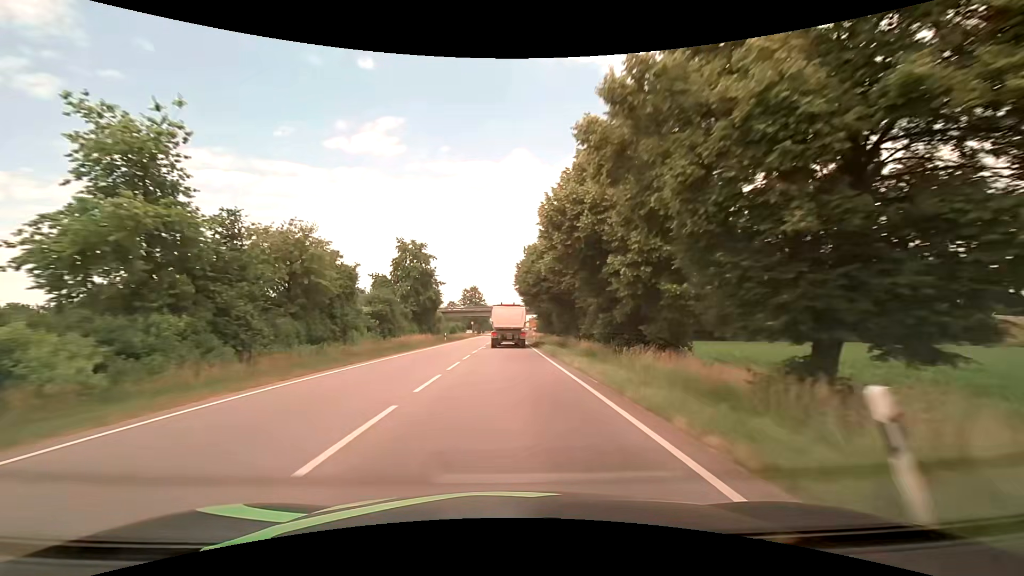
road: primary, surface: asphalt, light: Day
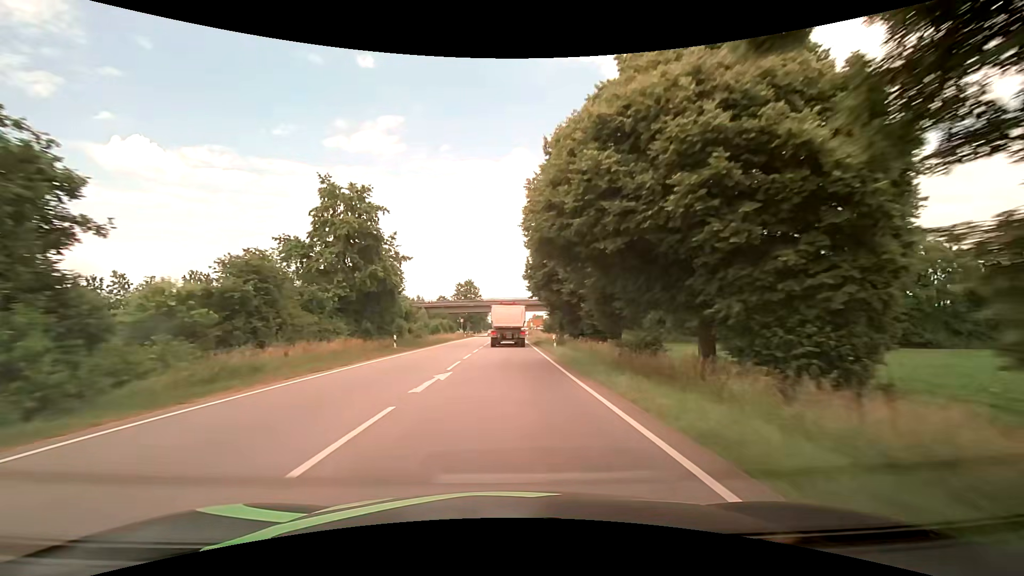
(0.0, +24.0) m; -1°
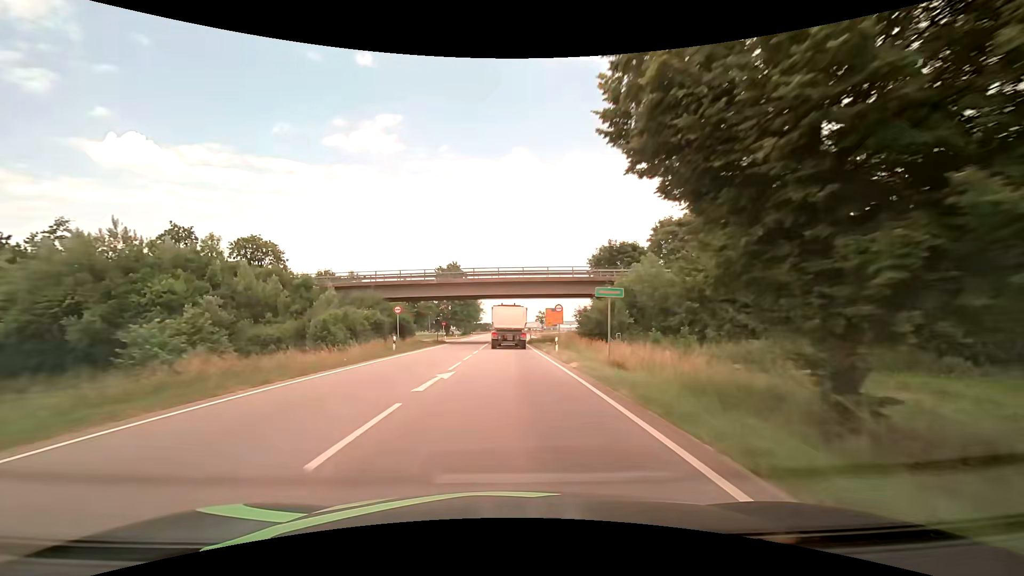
(+0.7, +48.0) m; +2°
(0, +10) (0, +20) (0, +30) (0, +40) (0, +50) (0, +60) (-1, +70) (-1, +80) (-1, +90) (-1, +100) m
